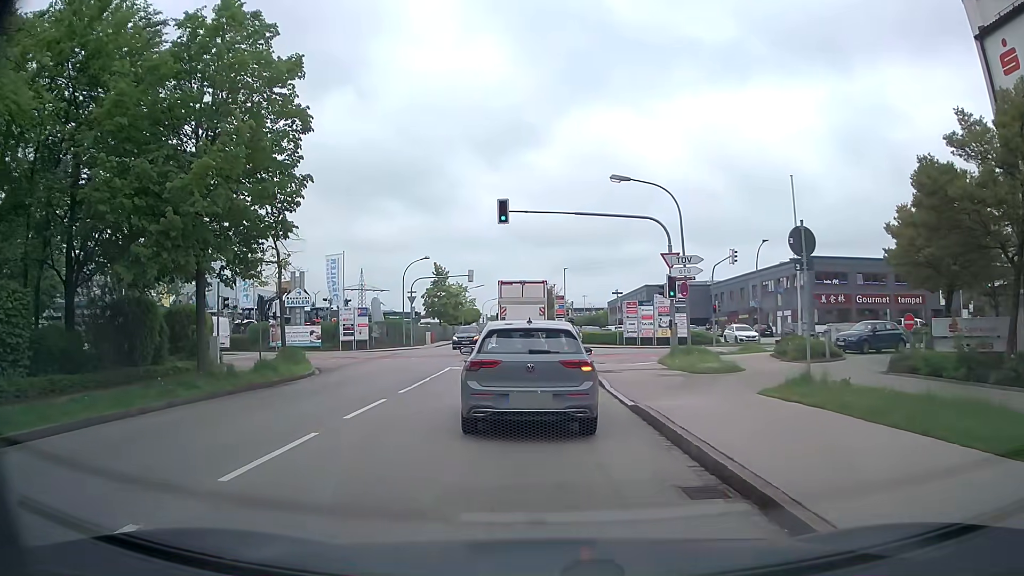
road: residential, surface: asphalt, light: Day
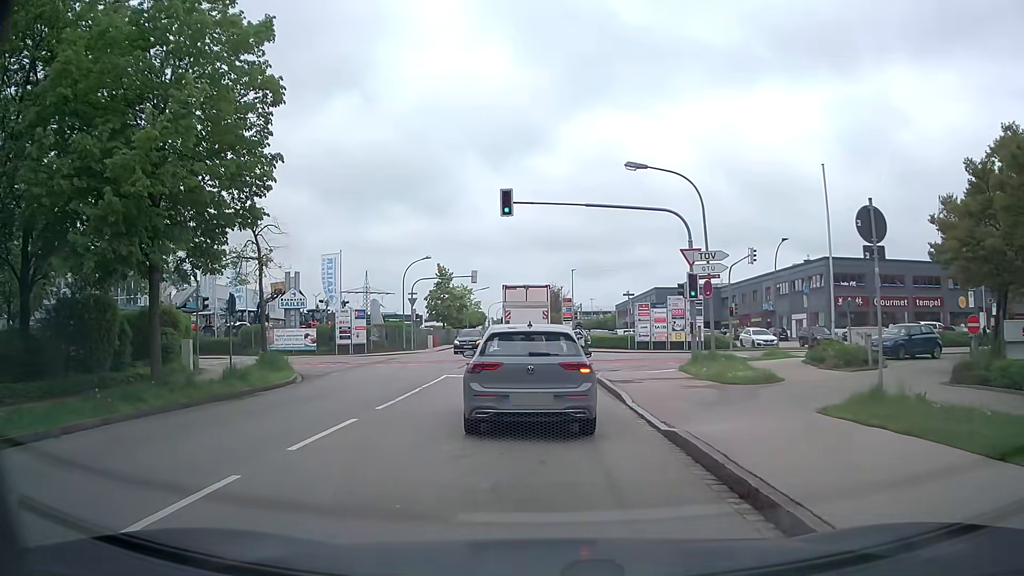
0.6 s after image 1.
(-0.1, +2.7) m; -2°
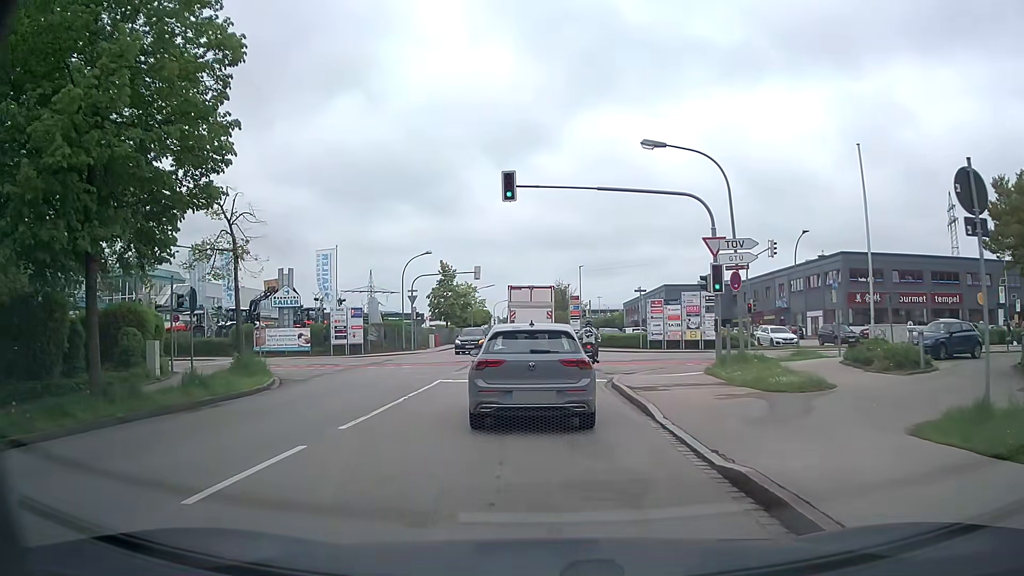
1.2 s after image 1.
(0.0, +2.7) m; 0°
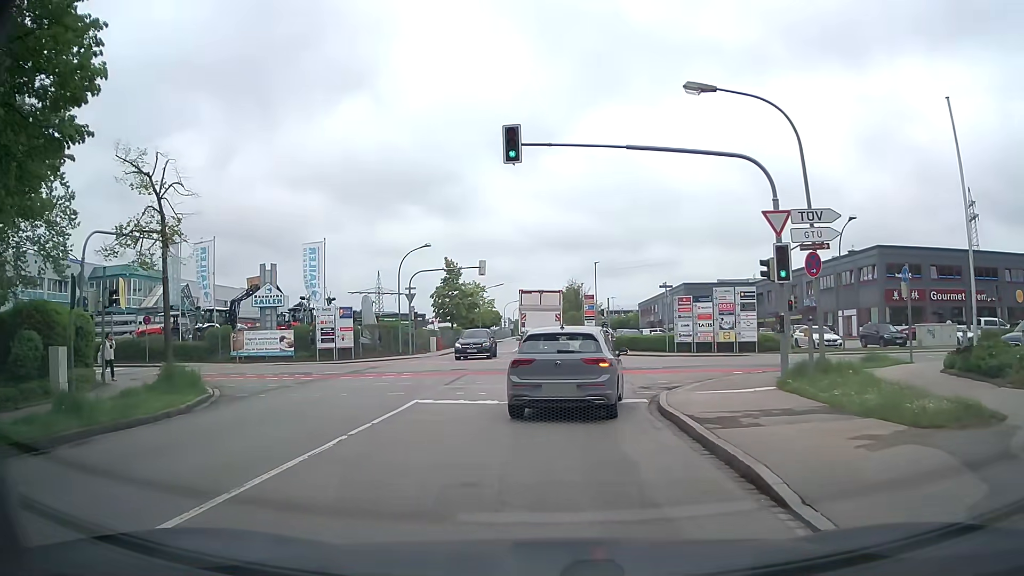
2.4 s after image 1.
(-0.1, +5.4) m; -2°
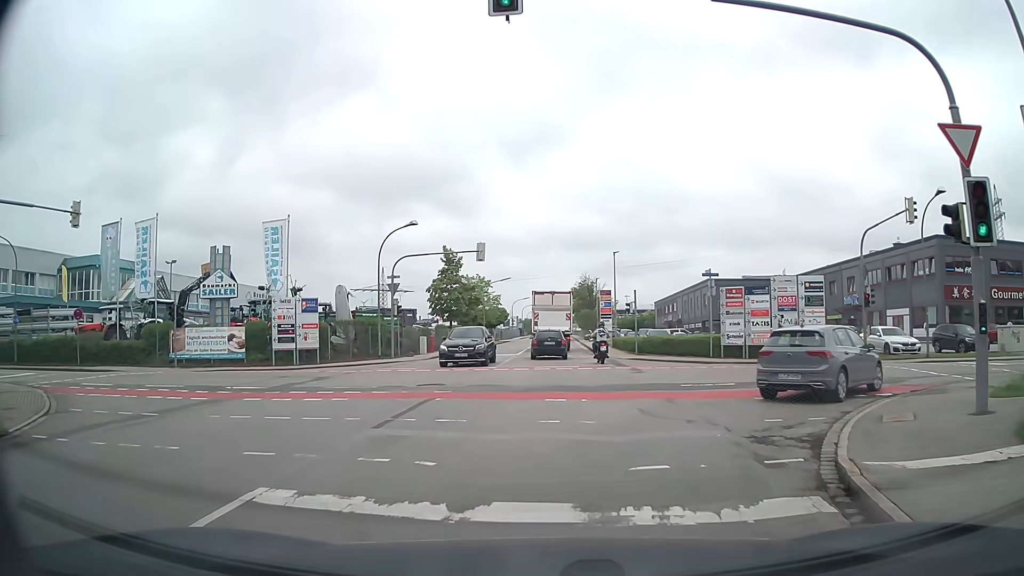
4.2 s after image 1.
(0.0, +8.5) m; -1°
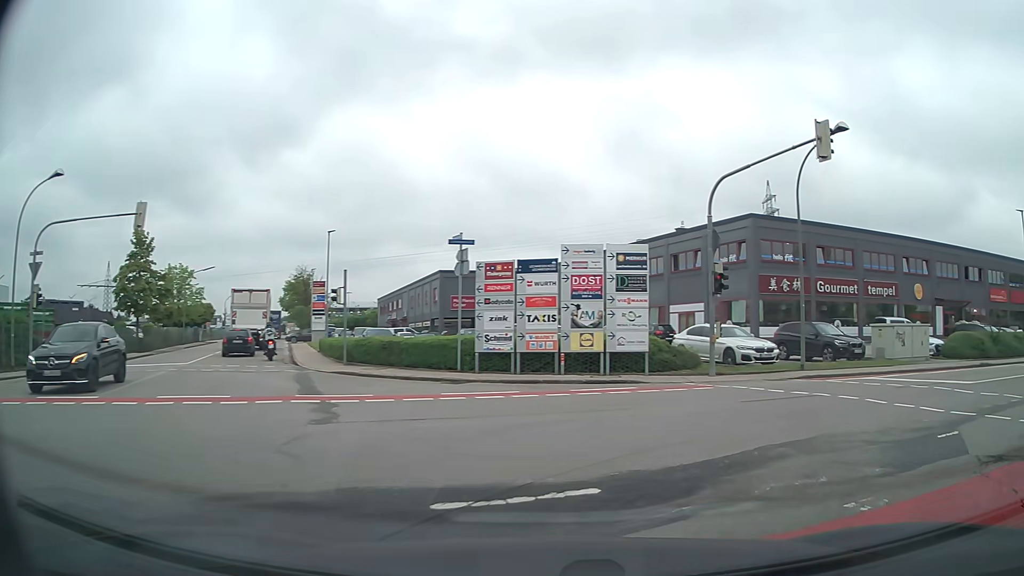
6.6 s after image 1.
(+1.5, +11.6) m; +24°
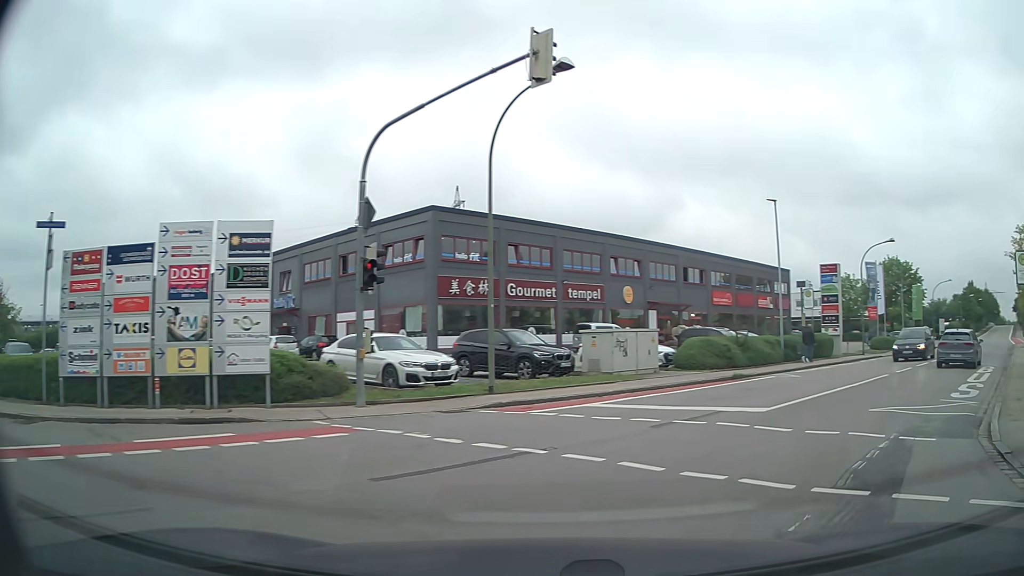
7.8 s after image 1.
(+1.3, +5.8) m; +26°
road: tertiary
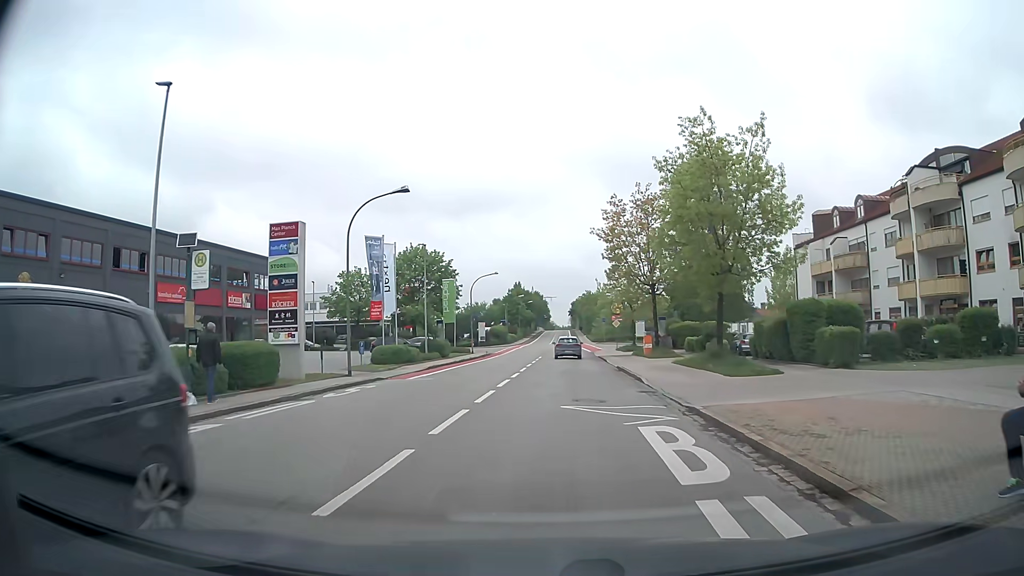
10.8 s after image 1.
(+8.9, +15.5) m; +41°
